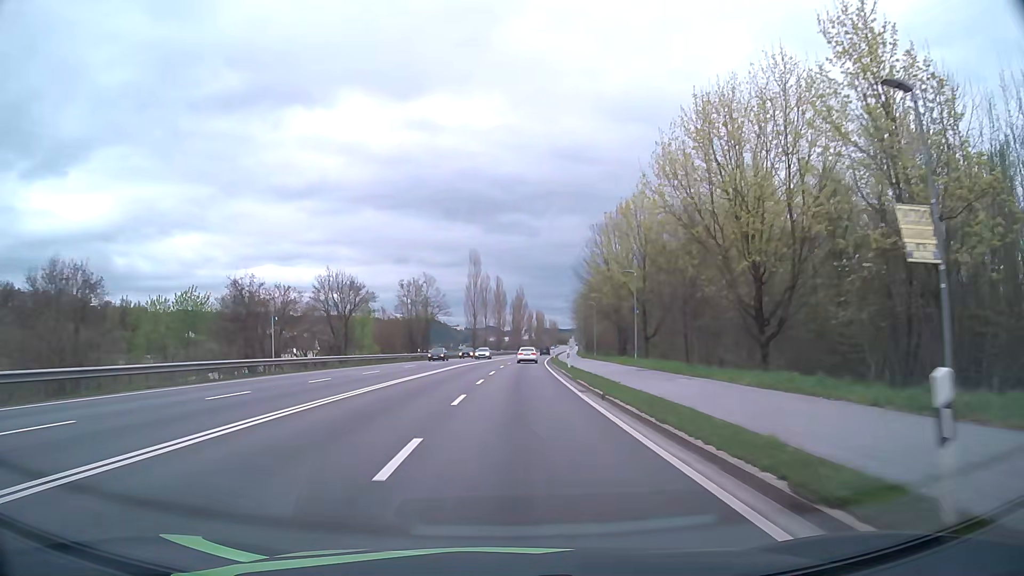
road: primary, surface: asphalt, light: Day
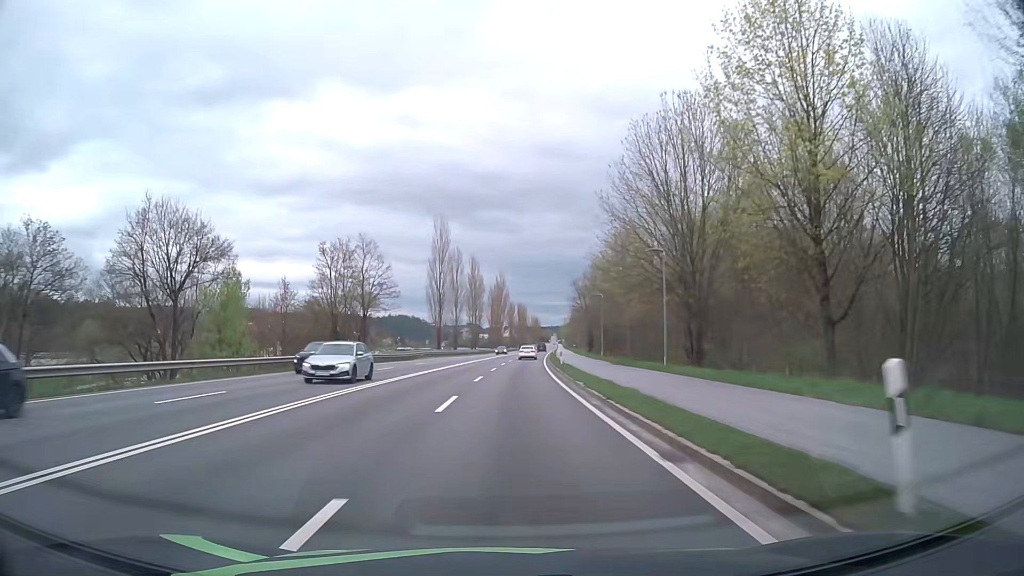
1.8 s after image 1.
(+0.6, +32.2) m; +2°
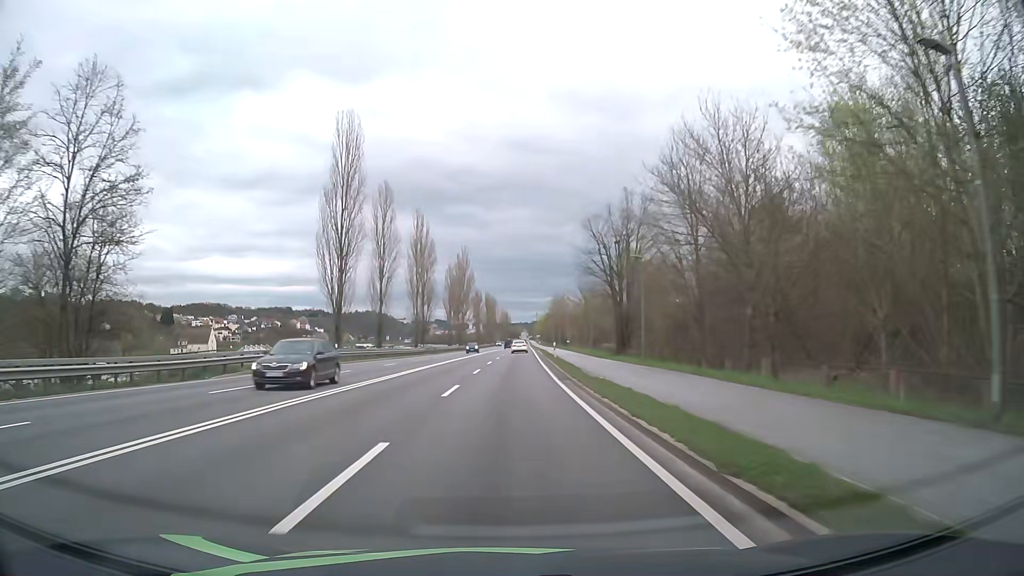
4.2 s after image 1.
(+1.0, +44.7) m; +3°
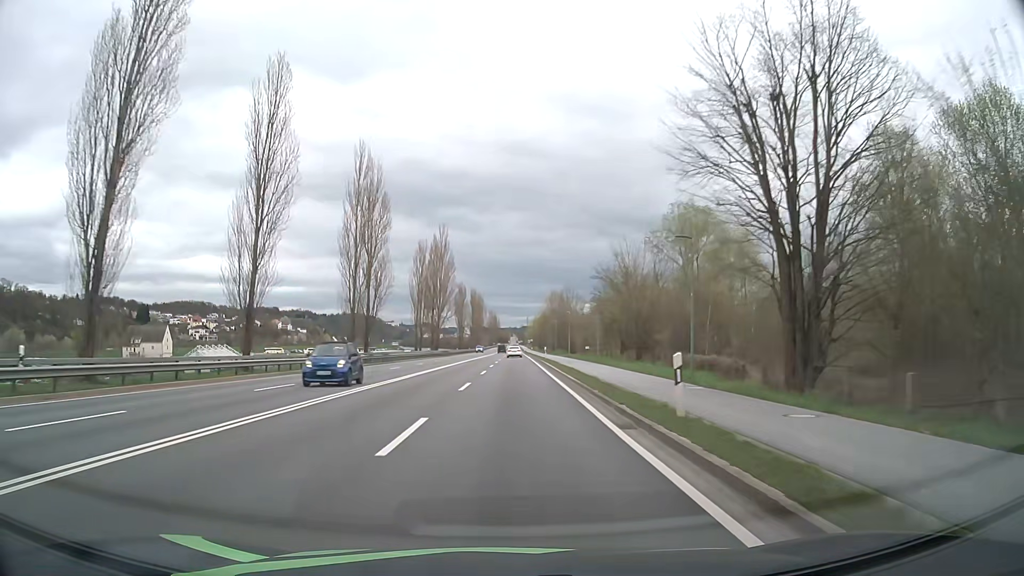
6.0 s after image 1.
(+0.3, +32.5) m; +1°
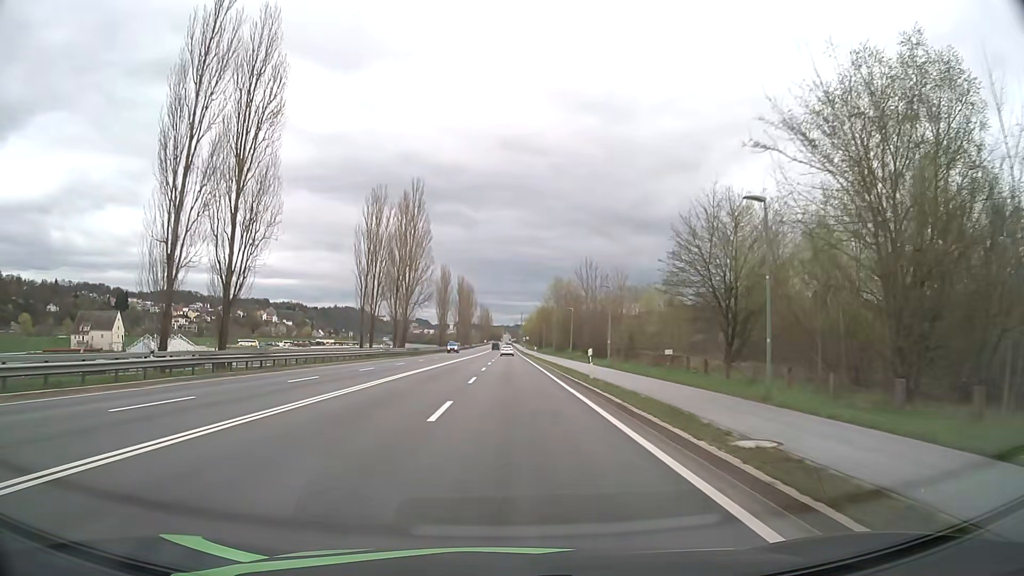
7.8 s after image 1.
(+0.2, +32.5) m; +1°
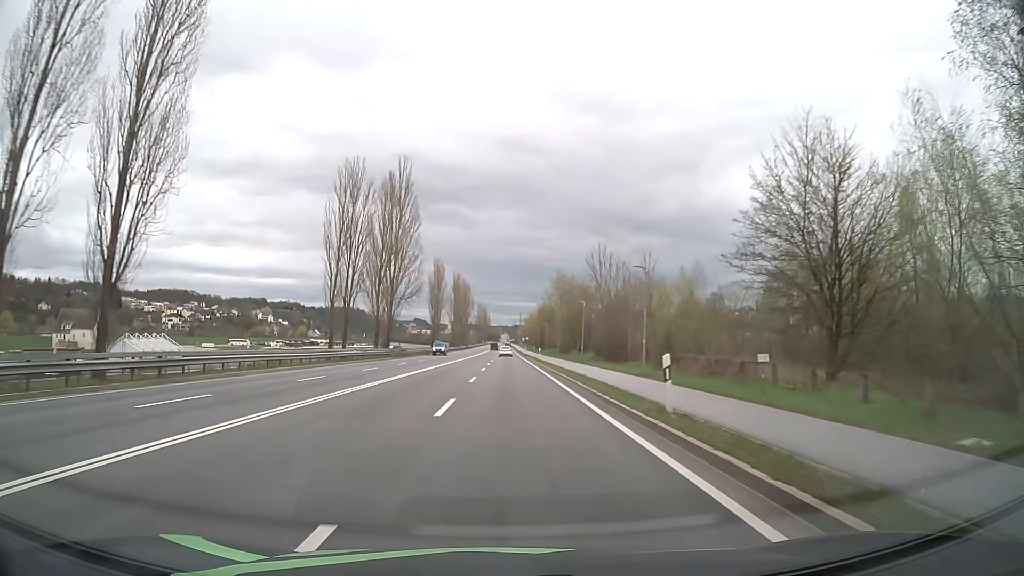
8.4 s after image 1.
(0.0, +10.9) m; 0°
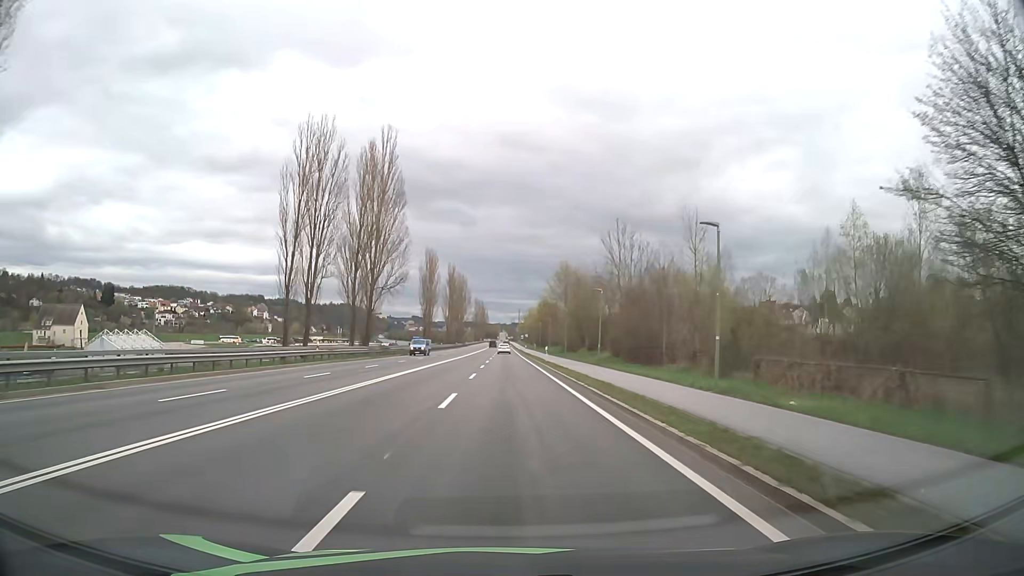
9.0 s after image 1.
(0.0, +11.0) m; 0°
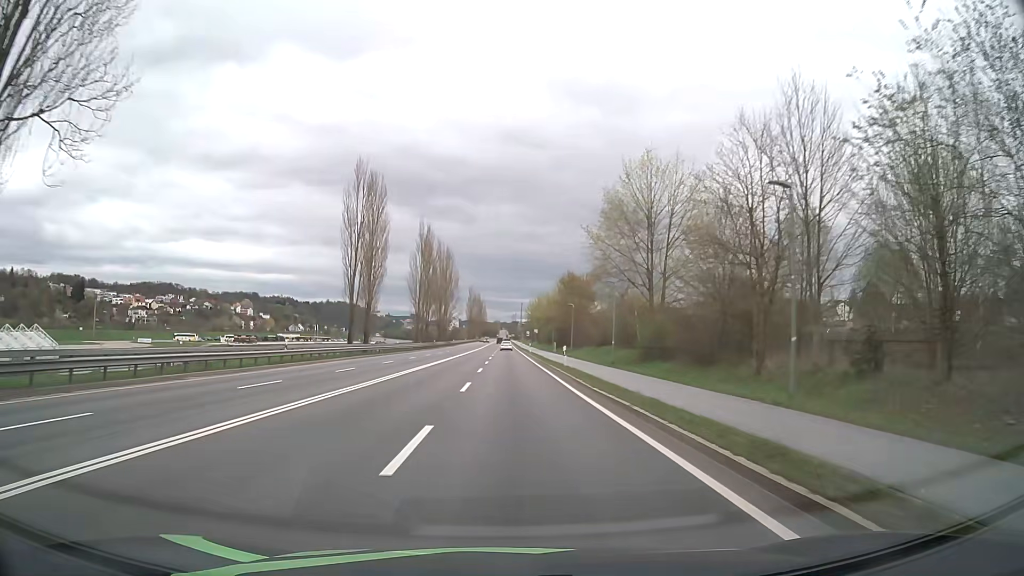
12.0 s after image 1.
(-0.1, +55.4) m; 0°
(0, +10) (0, +20) (0, +30) (0, +40) (0, +50) (0, +60) (0, +70) (0, +80) (0, +90) (0, +100) m
